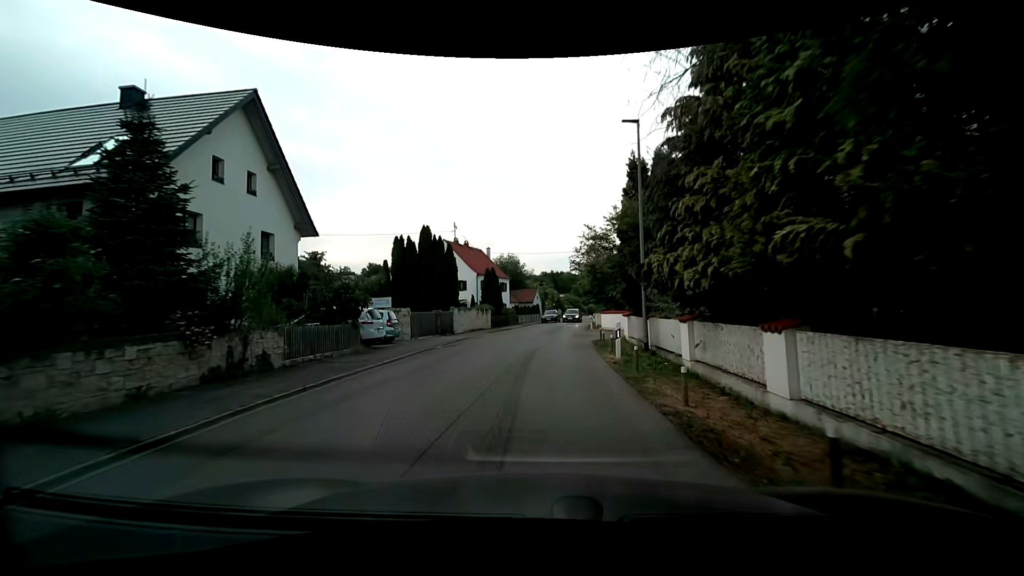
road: residential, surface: asphalt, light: Day
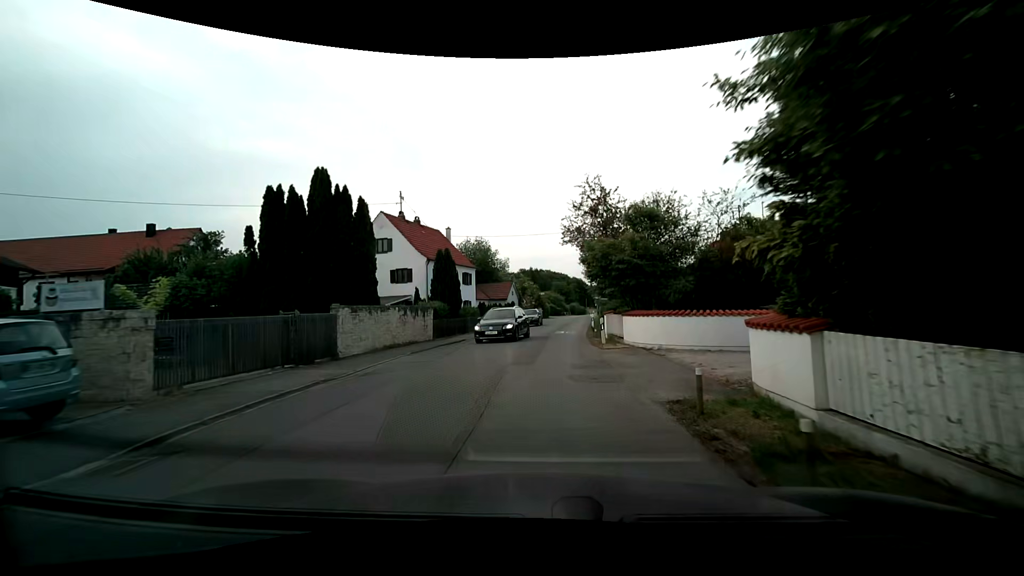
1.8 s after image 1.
(+0.3, +15.5) m; +2°
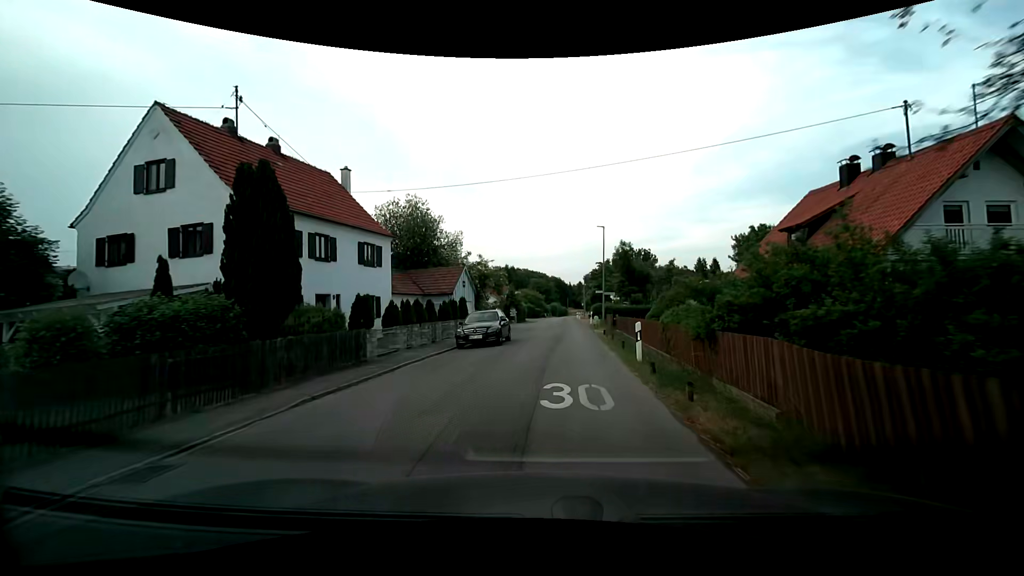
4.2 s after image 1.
(+0.5, +21.6) m; +3°
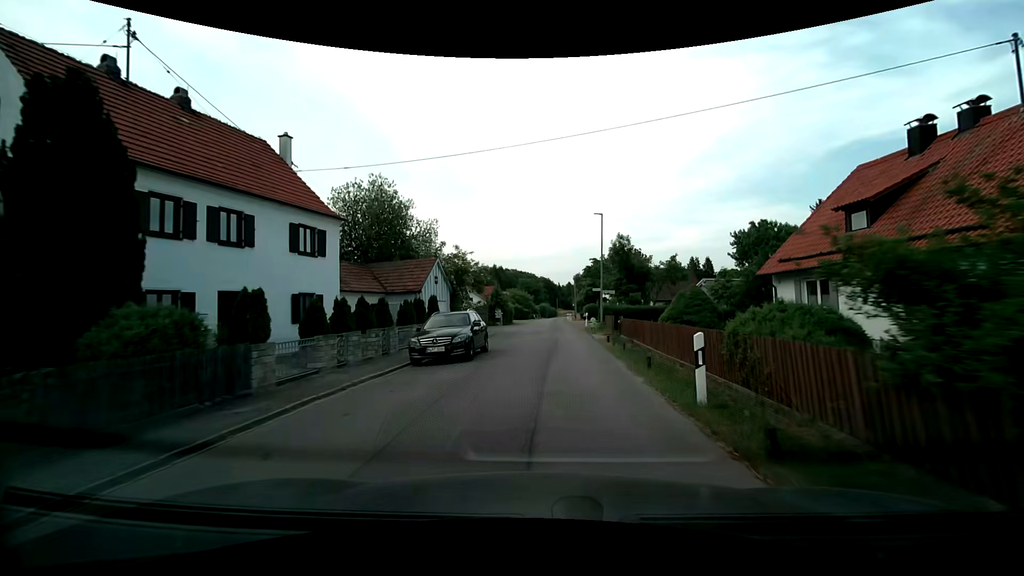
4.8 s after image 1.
(0.0, +5.5) m; +2°
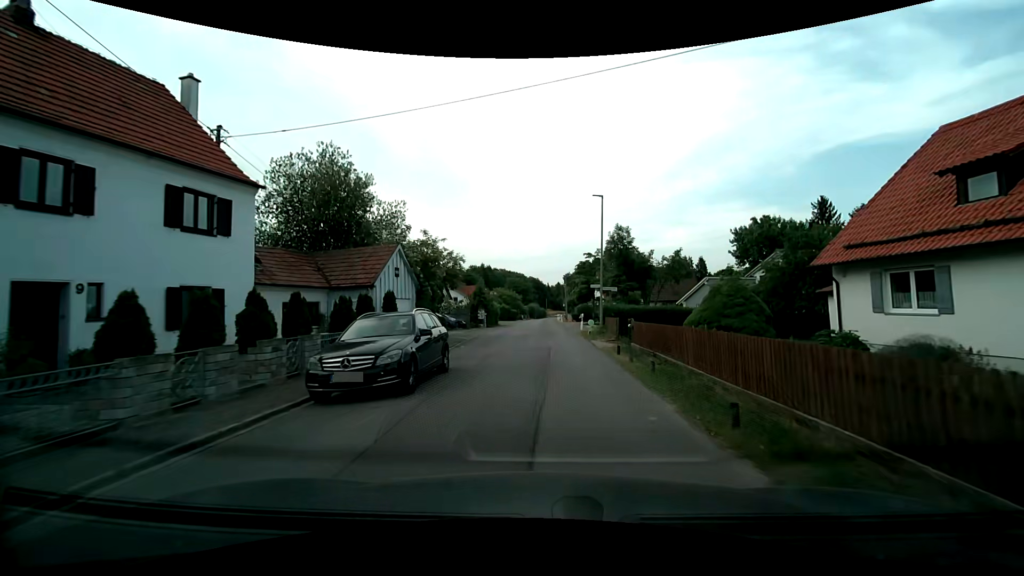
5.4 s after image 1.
(0.0, +5.5) m; +1°
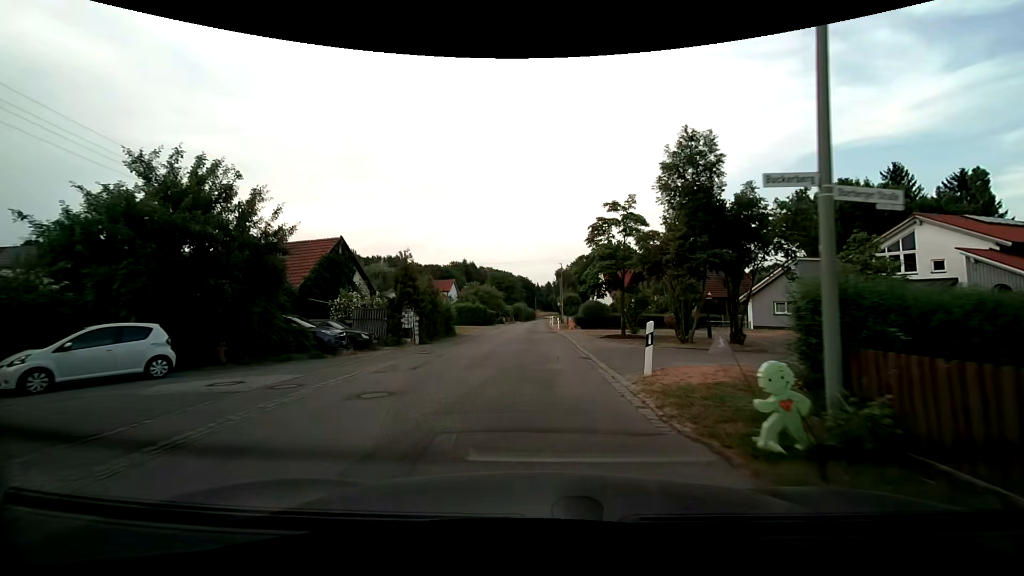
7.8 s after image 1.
(+0.5, +22.5) m; +1°
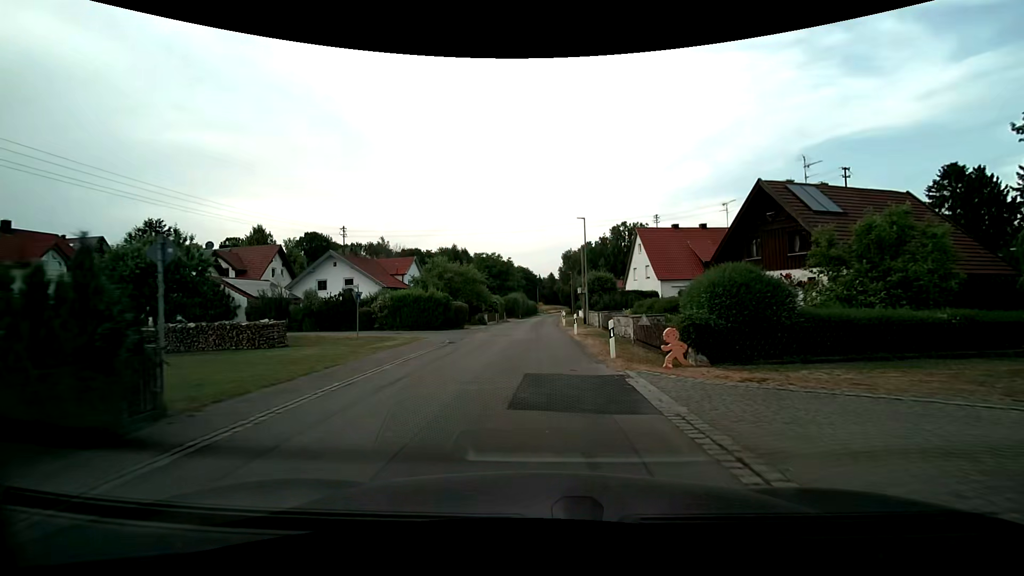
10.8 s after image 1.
(-0.2, +28.2) m; 0°
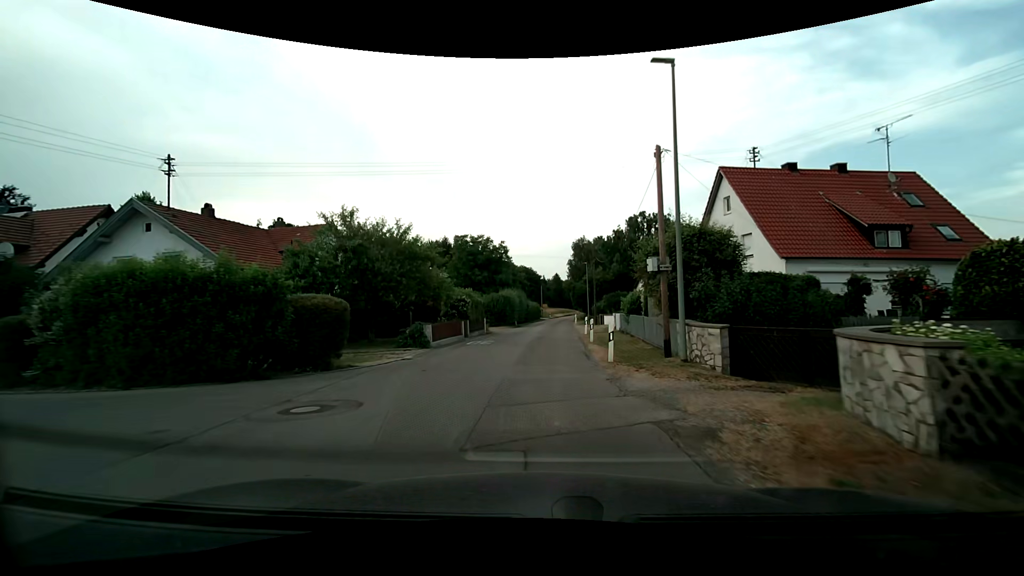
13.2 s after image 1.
(+0.1, +23.2) m; -1°
(0, +10) (0, +20) (+1, +30) (+1, +40) (+2, +50) (+3, +60) (+3, +70) (+4, +80) (+6, +90) (+7, +100) m
